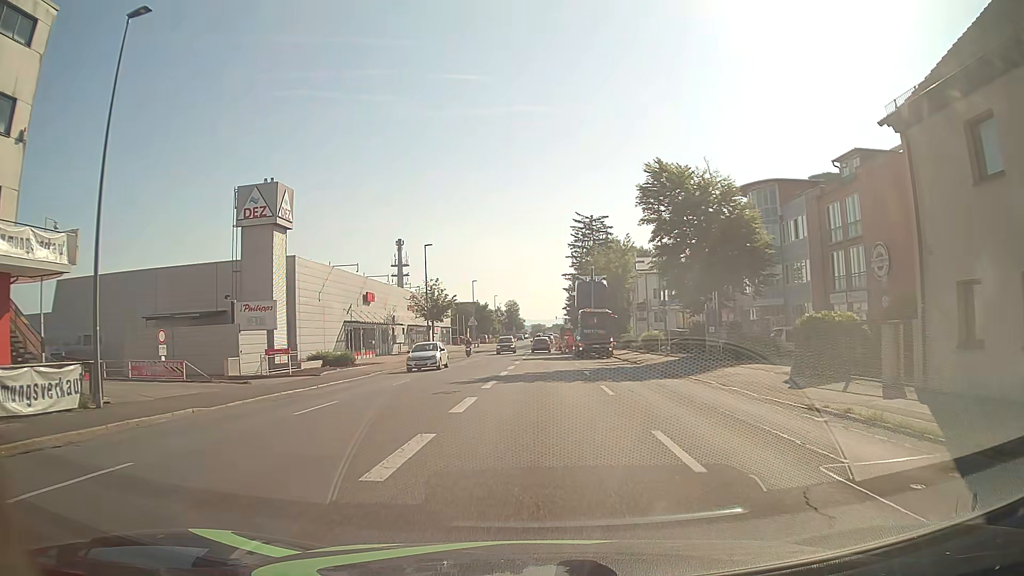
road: tertiary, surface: asphalt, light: Day
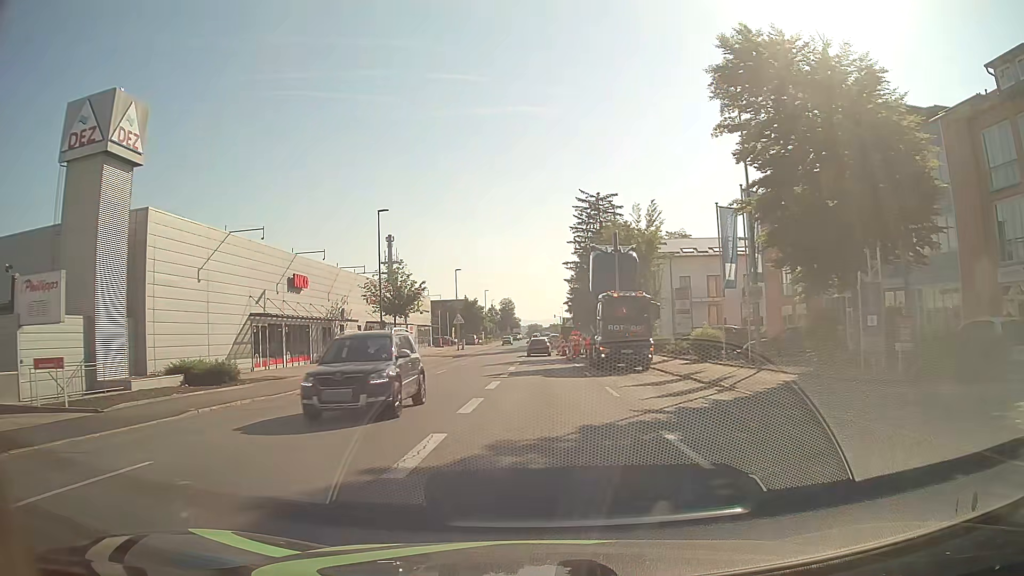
(0.0, +17.7) m; 0°
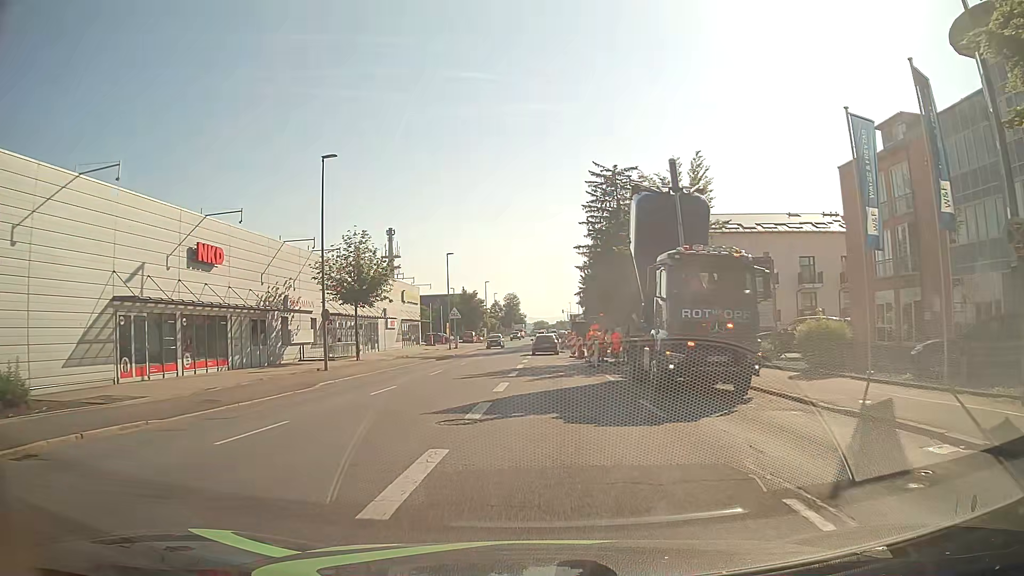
(-0.1, +13.7) m; -1°
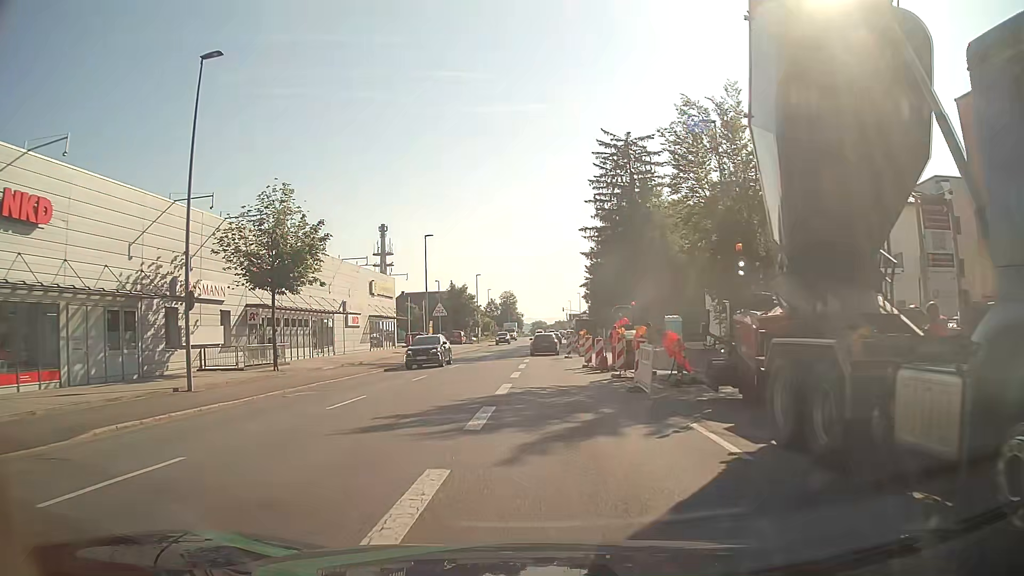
(0.0, +13.2) m; 0°
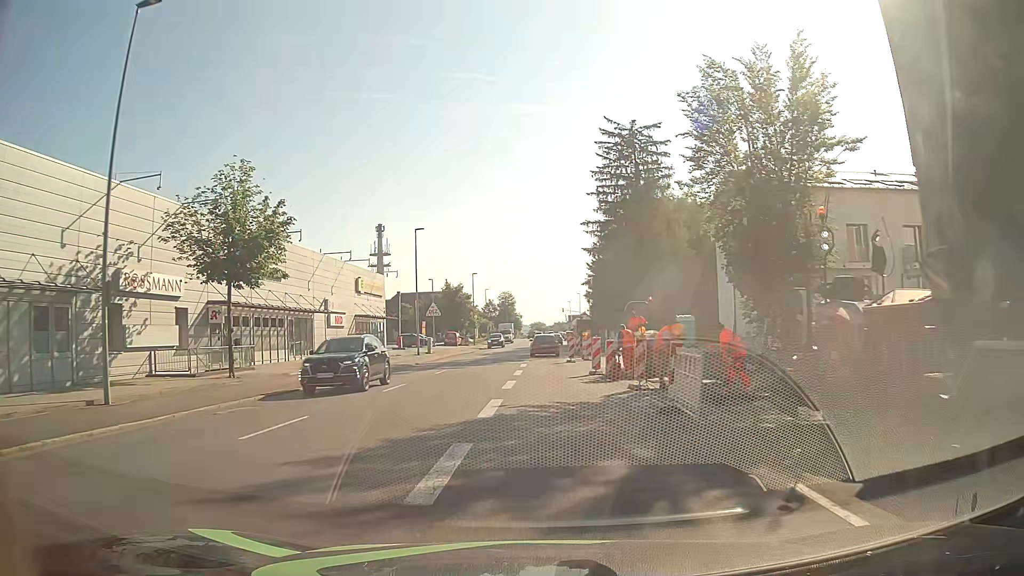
(0.0, +4.3) m; +1°
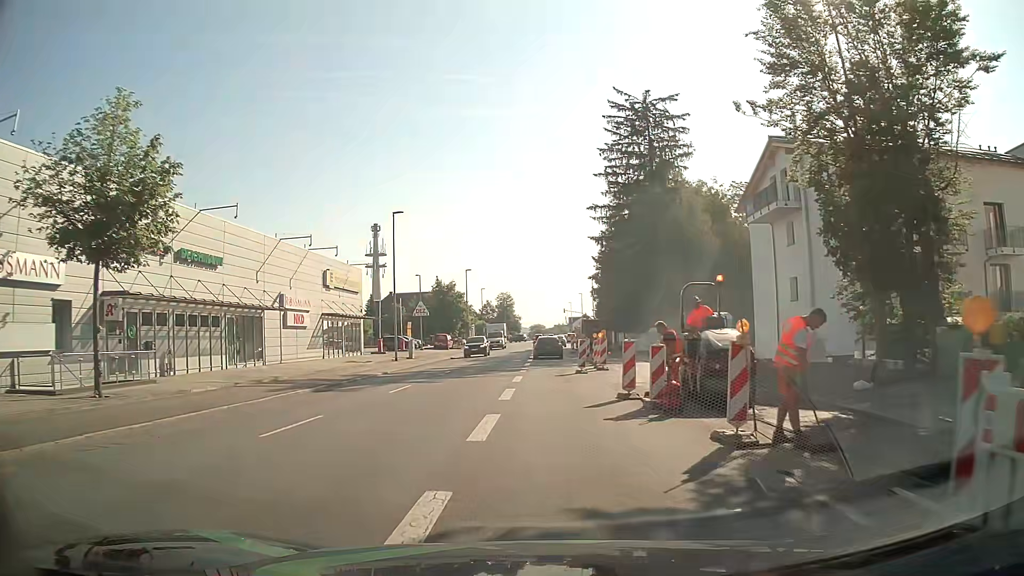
(0.0, +8.5) m; 0°
(0, +10) (0, +20) (0, +30) (0, +40) (0, +50) (0, +60) (0, +70) (0, +80) (0, +90) (0, +100) m
